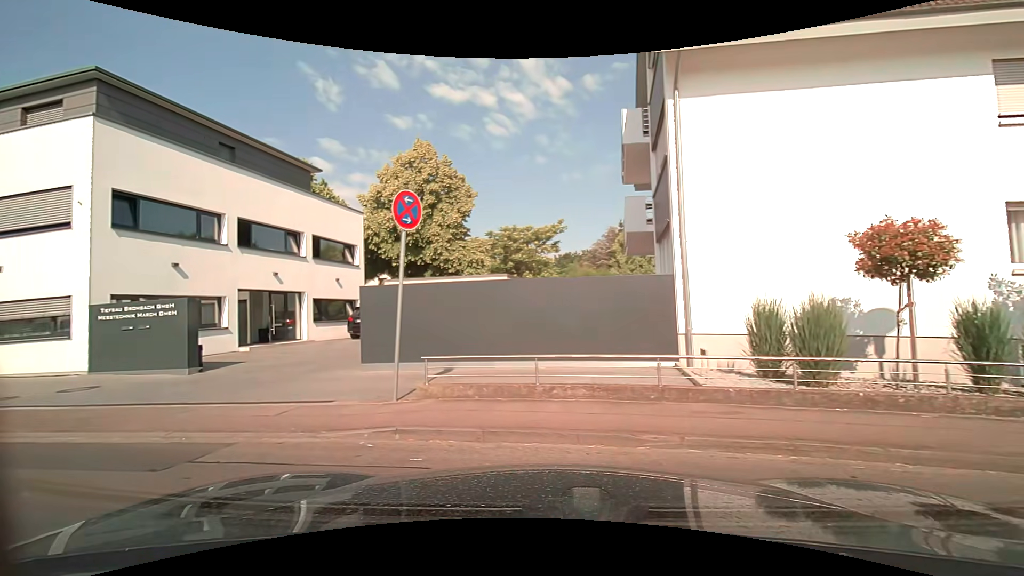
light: Day
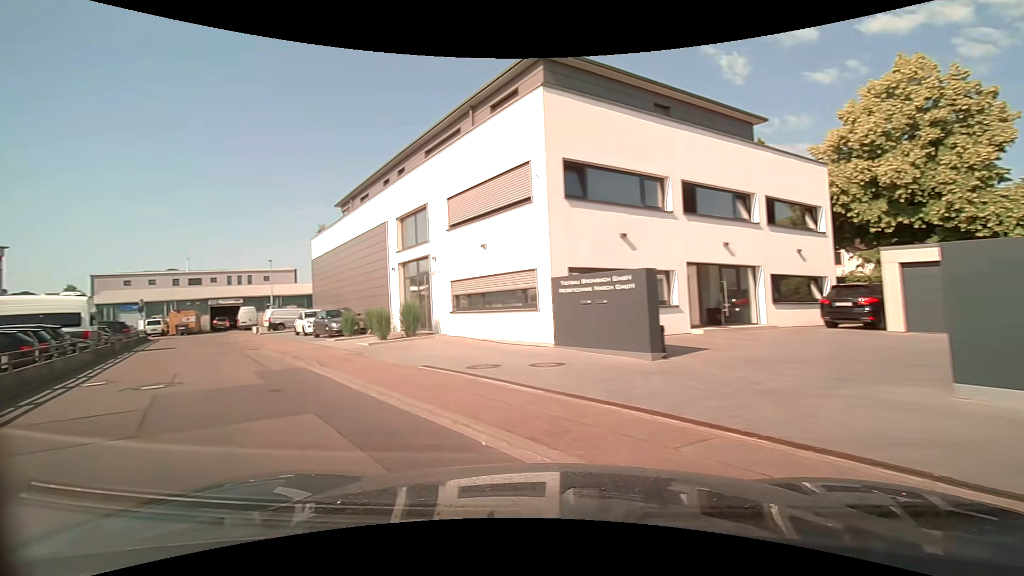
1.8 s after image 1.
(-1.8, +4.1) m; -44°
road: unclassified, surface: asphalt
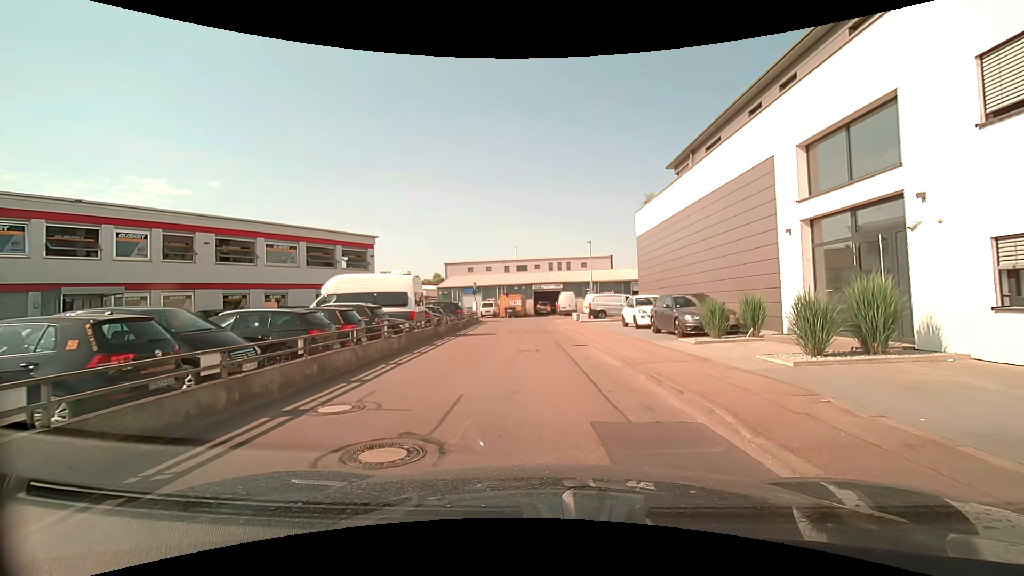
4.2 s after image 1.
(-3.2, +7.7) m; -32°
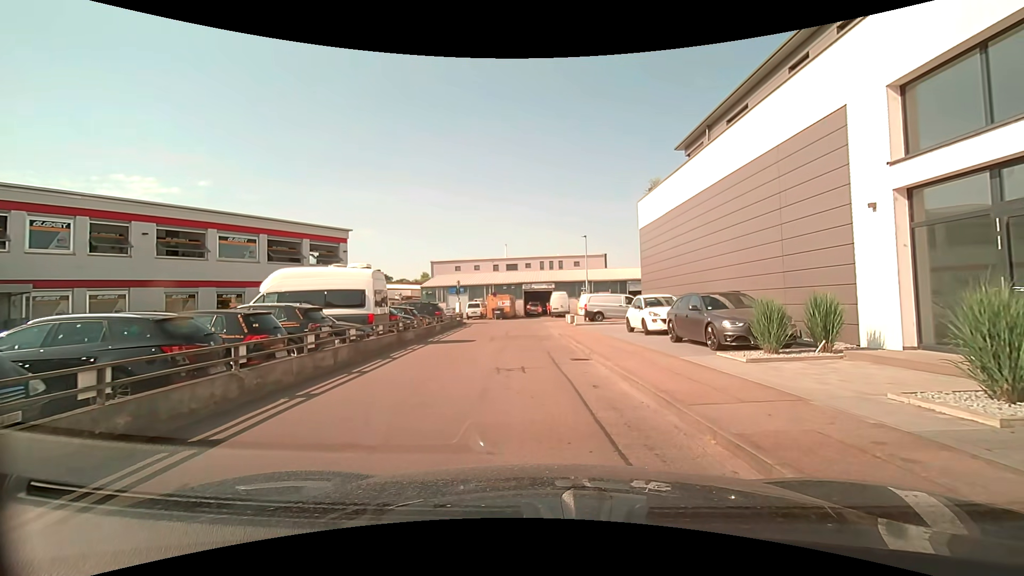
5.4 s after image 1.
(0.0, +4.0) m; +2°
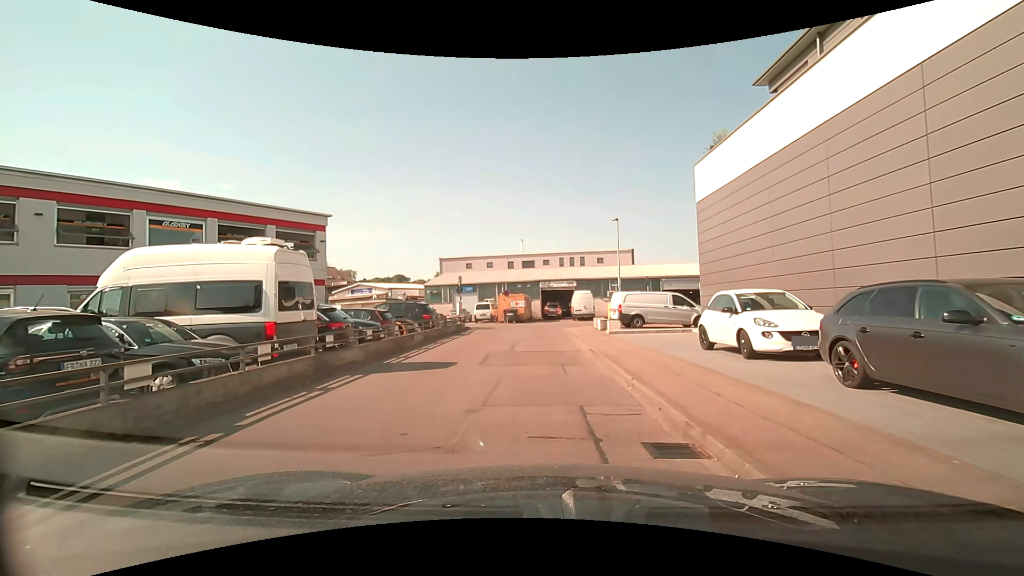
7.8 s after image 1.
(-0.1, +7.5) m; -2°
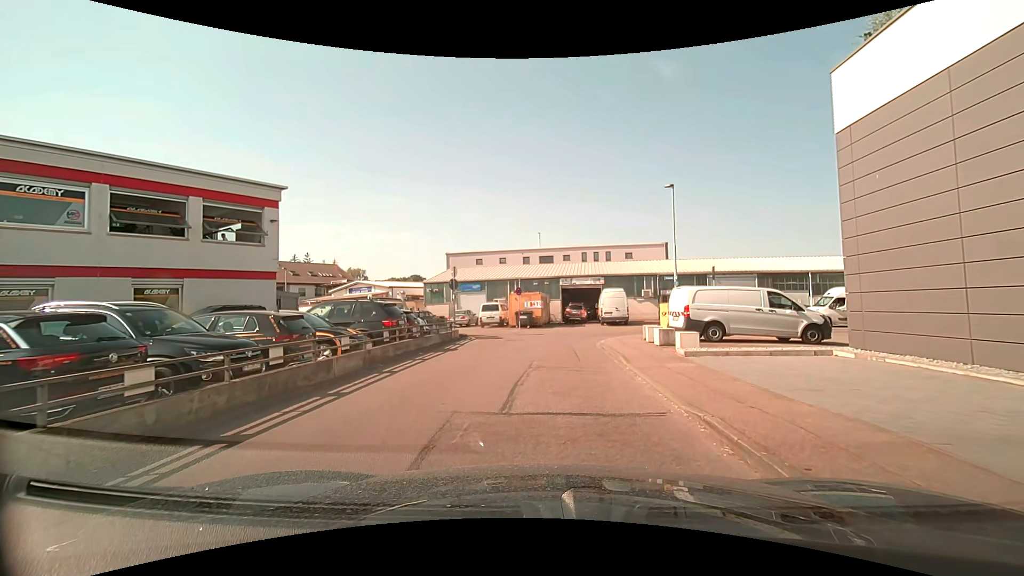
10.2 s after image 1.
(-0.3, +8.7) m; -2°
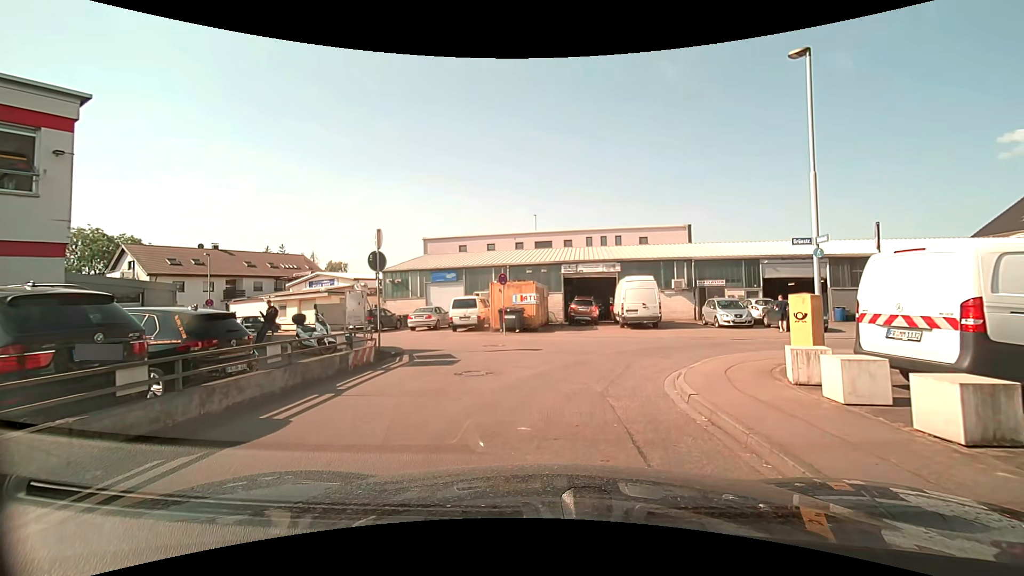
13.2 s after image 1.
(0.0, +11.0) m; 0°
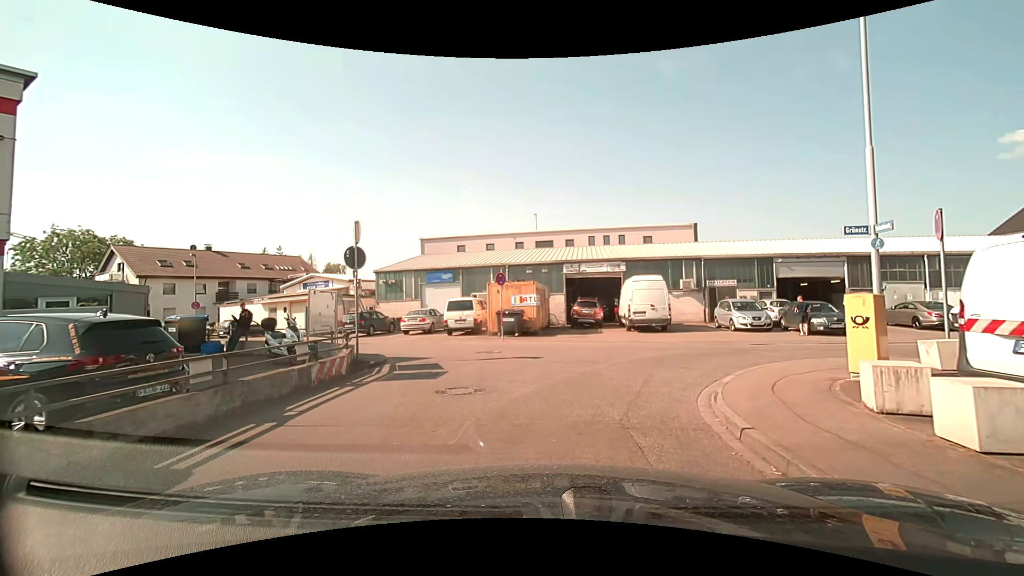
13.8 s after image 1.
(0.0, +1.7) m; 0°
